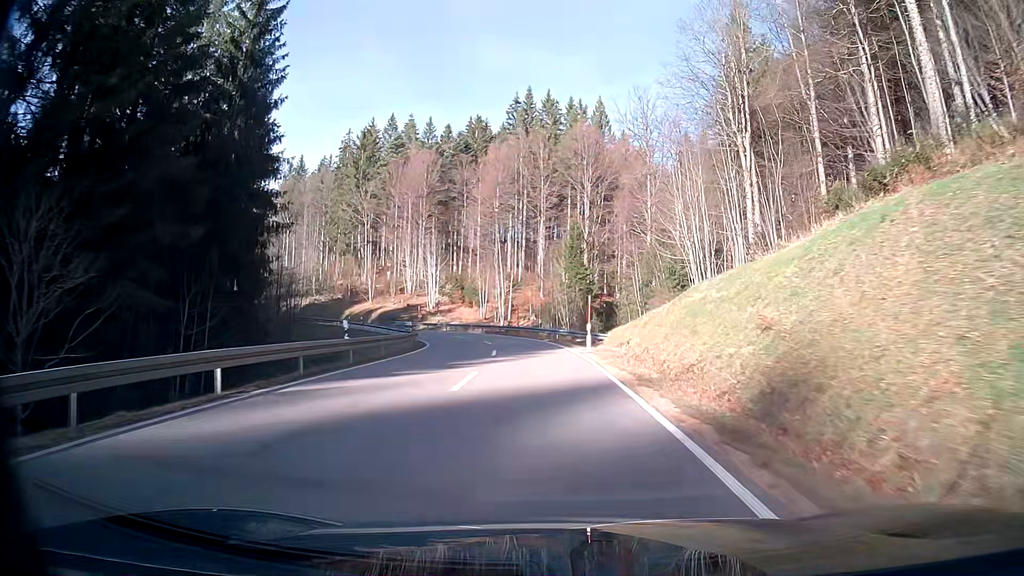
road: secondary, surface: asphalt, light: Day
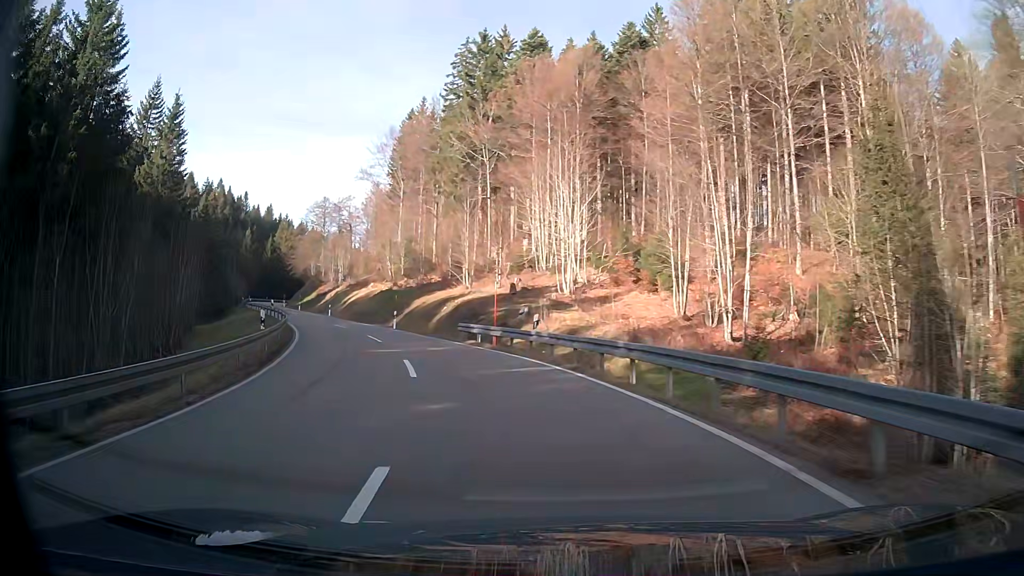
(-6.0, +45.2) m; -20°
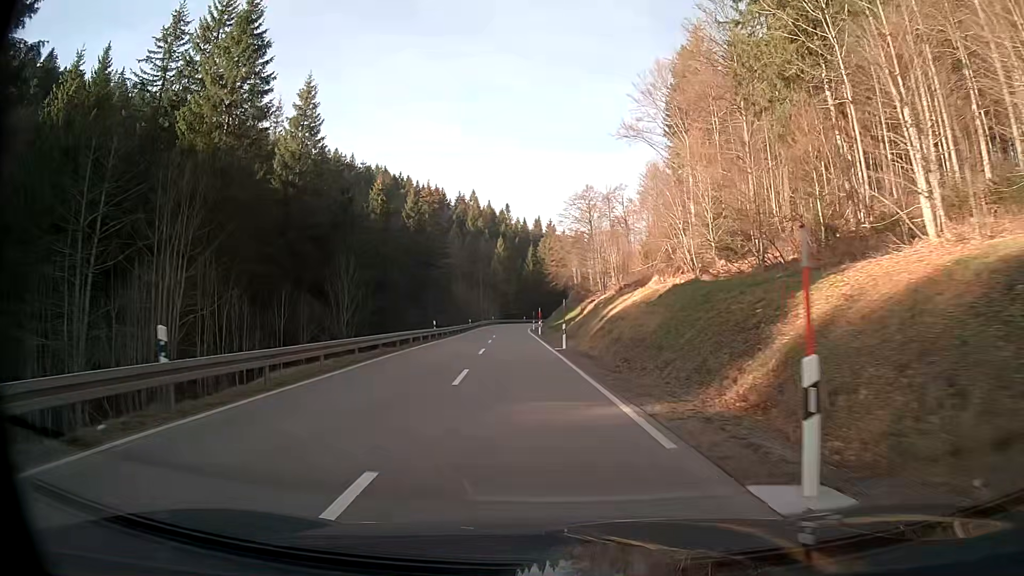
(-8.2, +35.1) m; -22°
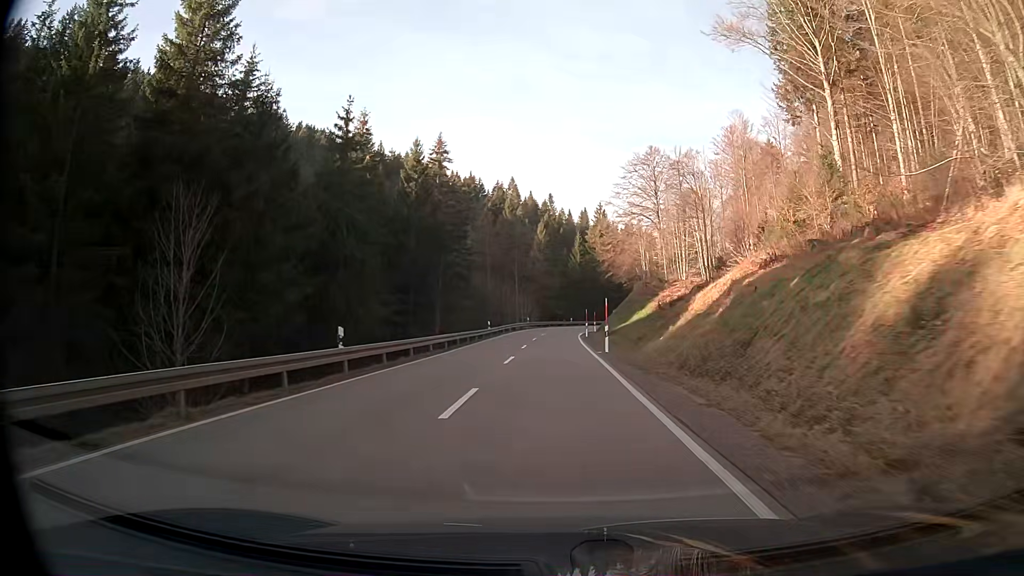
(-1.2, +28.6) m; -3°
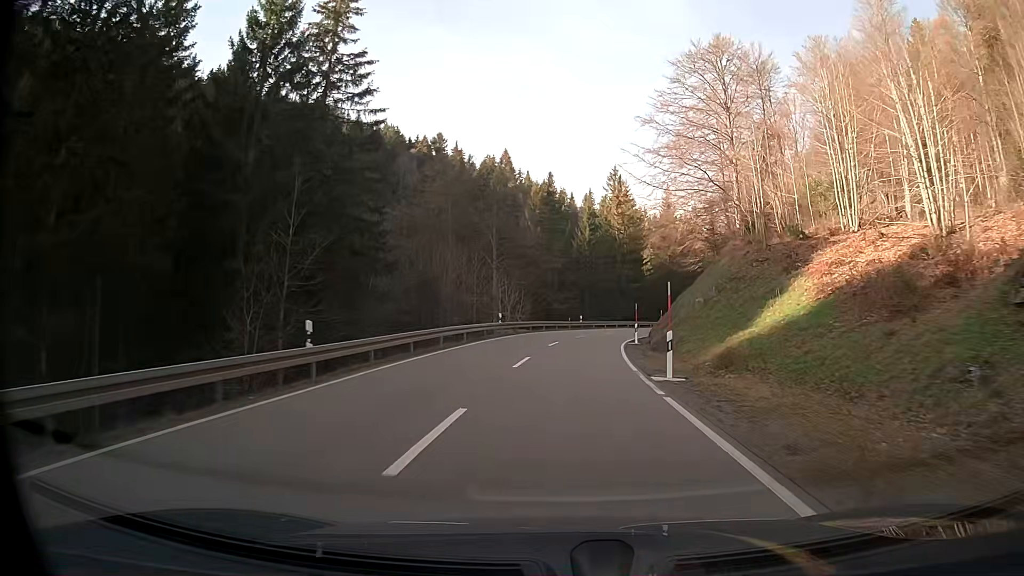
(0.0, +39.4) m; +1°
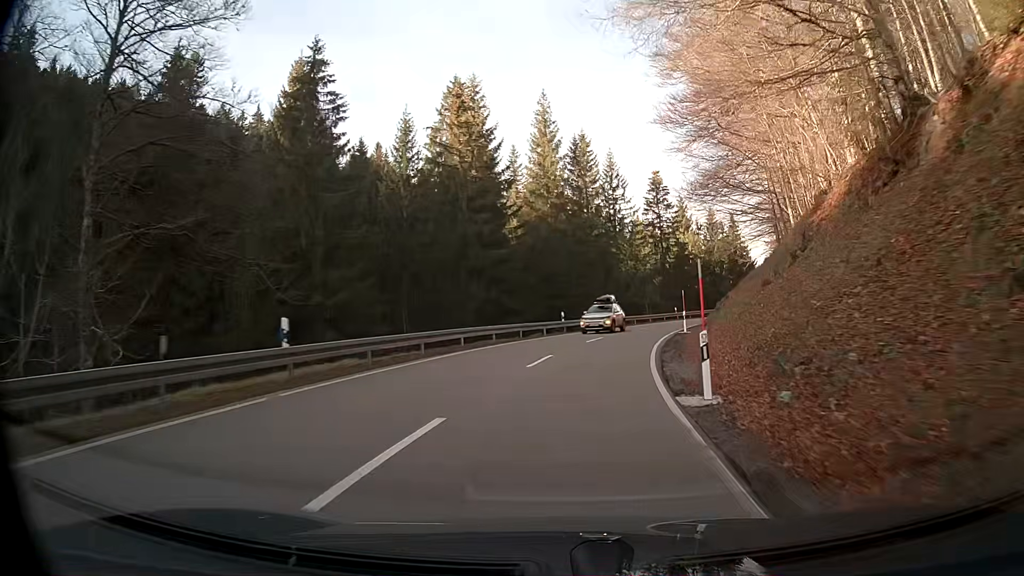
(+5.0, +48.2) m; +14°
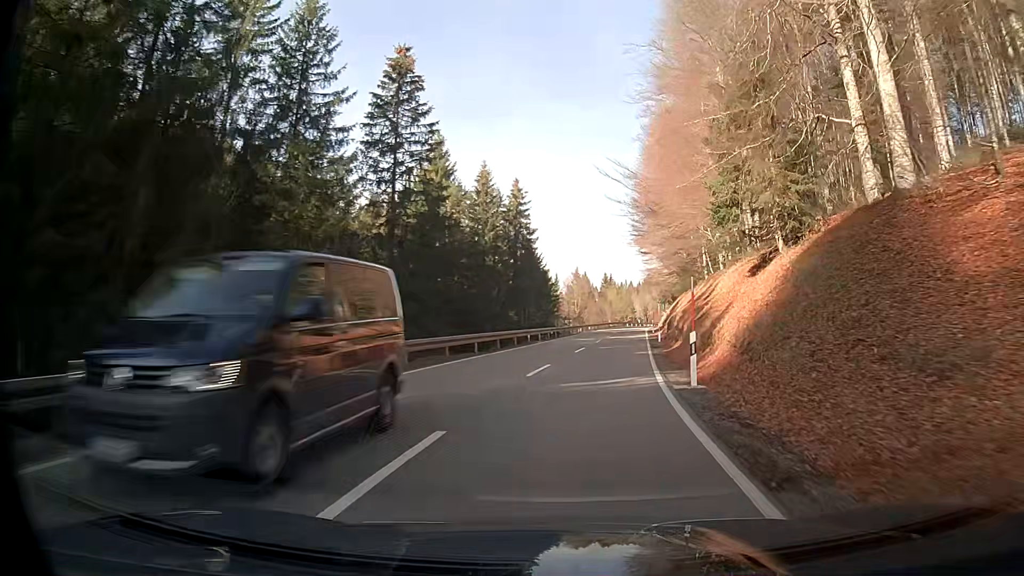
(+8.4, +47.0) m; +21°
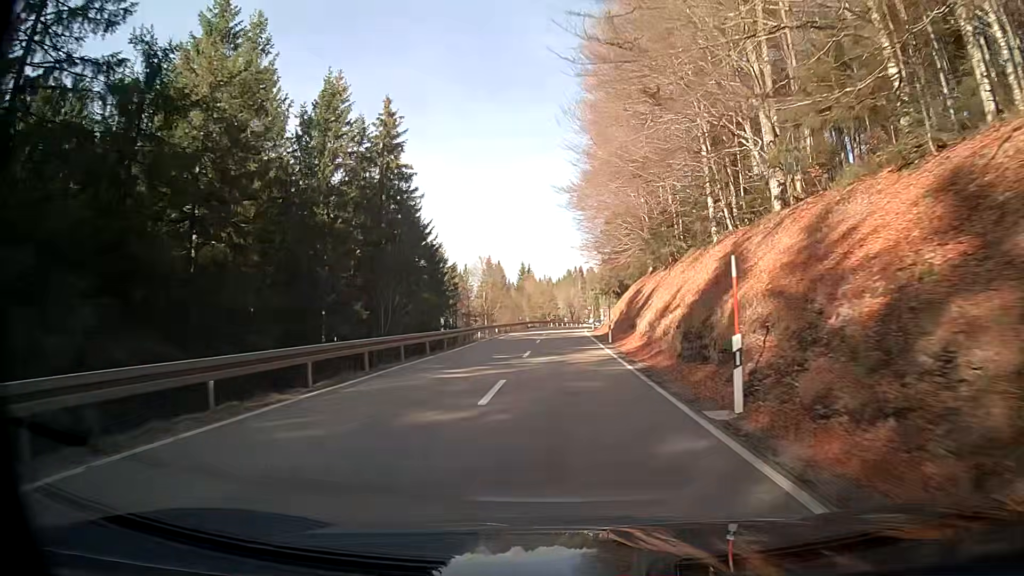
(+2.1, +29.1) m; +7°
